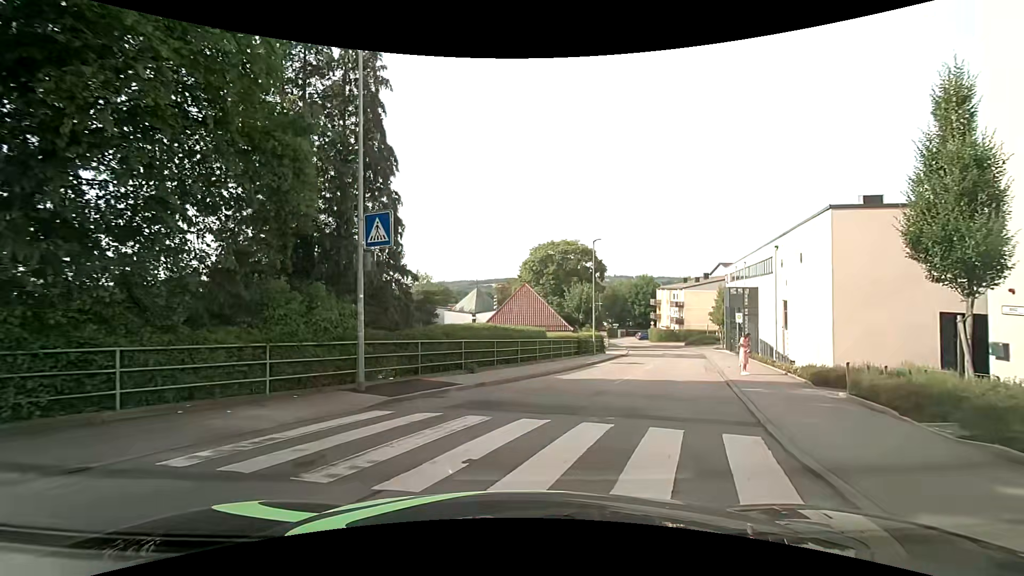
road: unclassified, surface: asphalt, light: Day
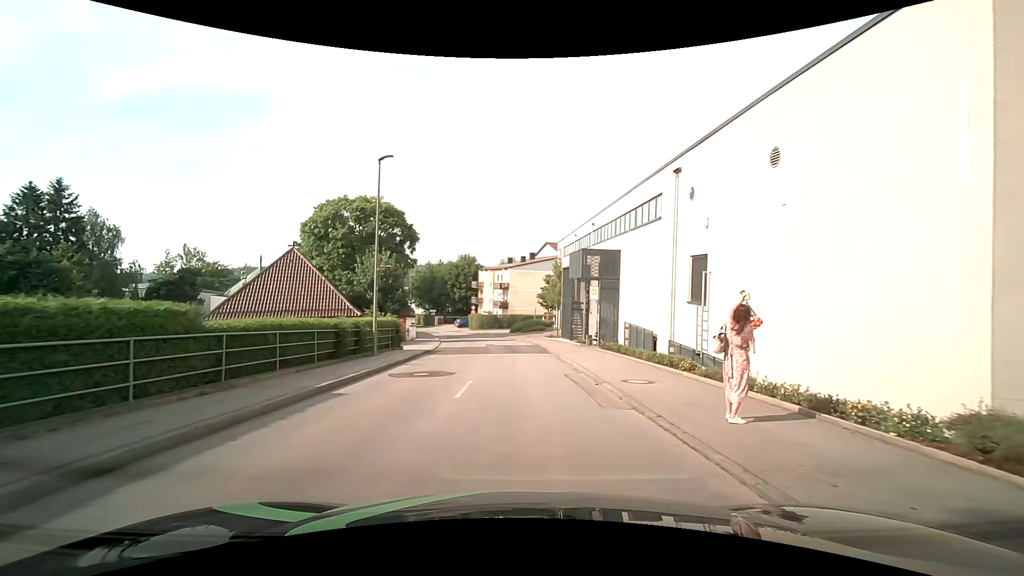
(+3.2, +14.7) m; +21°
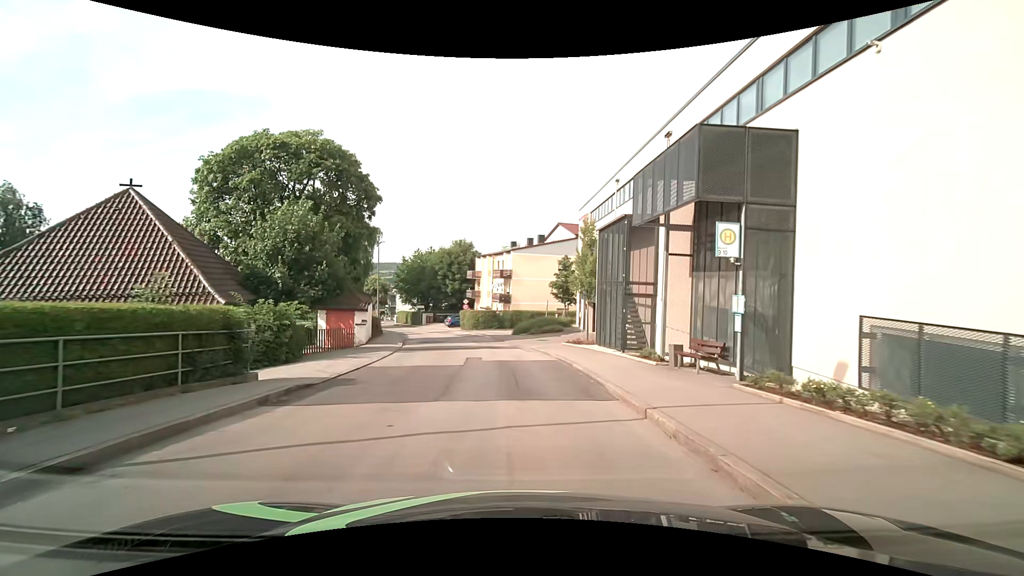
(-0.2, +16.0) m; -1°
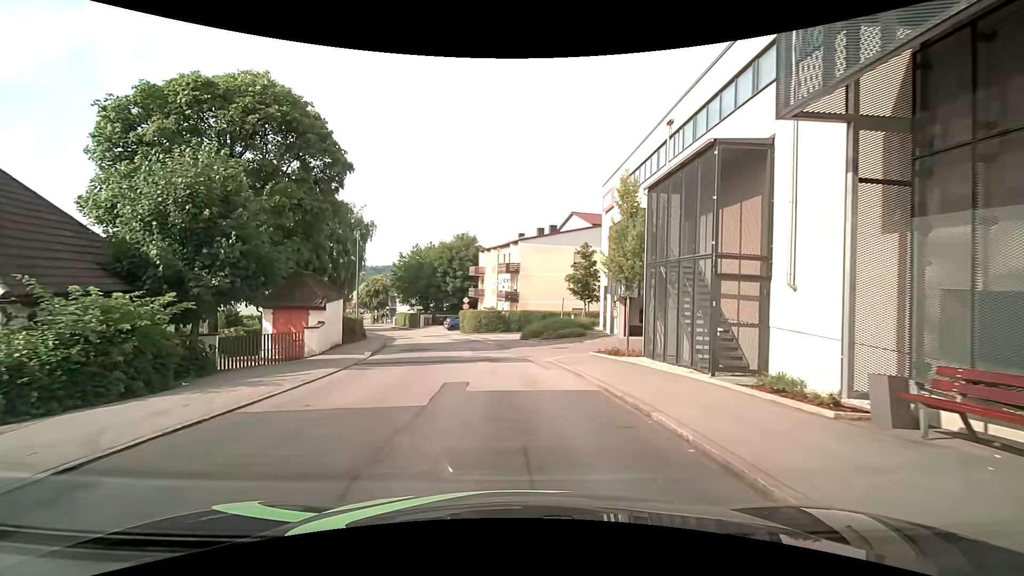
(0.0, +7.9) m; -1°
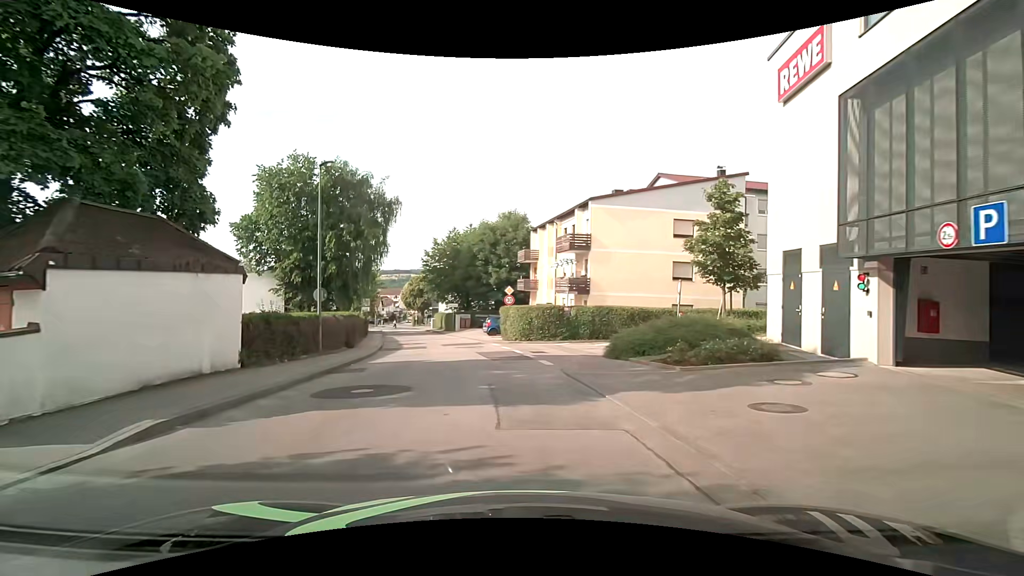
(-0.5, +16.0) m; -4°
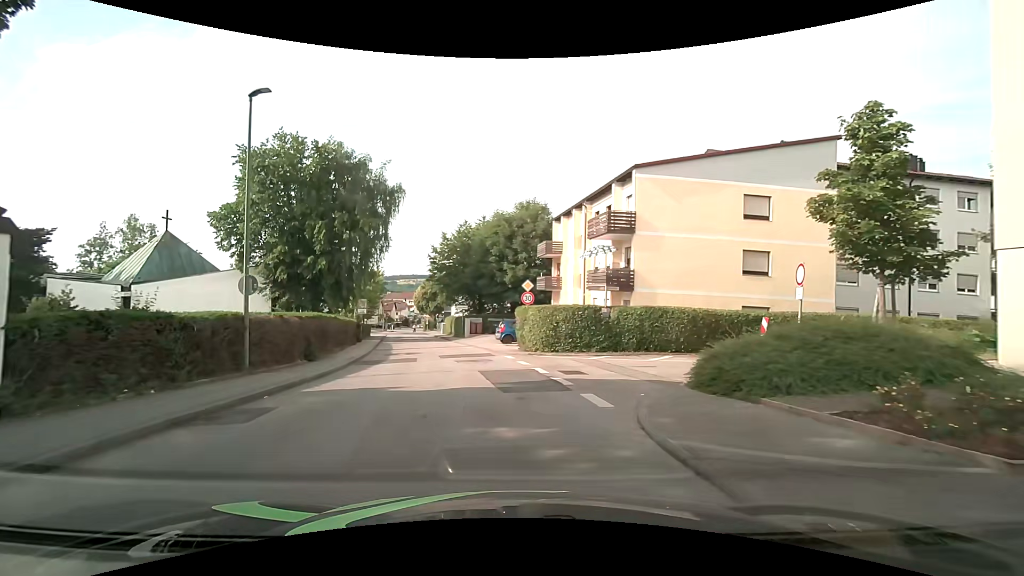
(-0.3, +7.2) m; -2°
(-1, +10) (-2, +20) (-4, +30) (-6, +39) (-9, +49) (-12, +59) (-14, +68) (-16, +78) (-12, +87) (-3, +90) m
